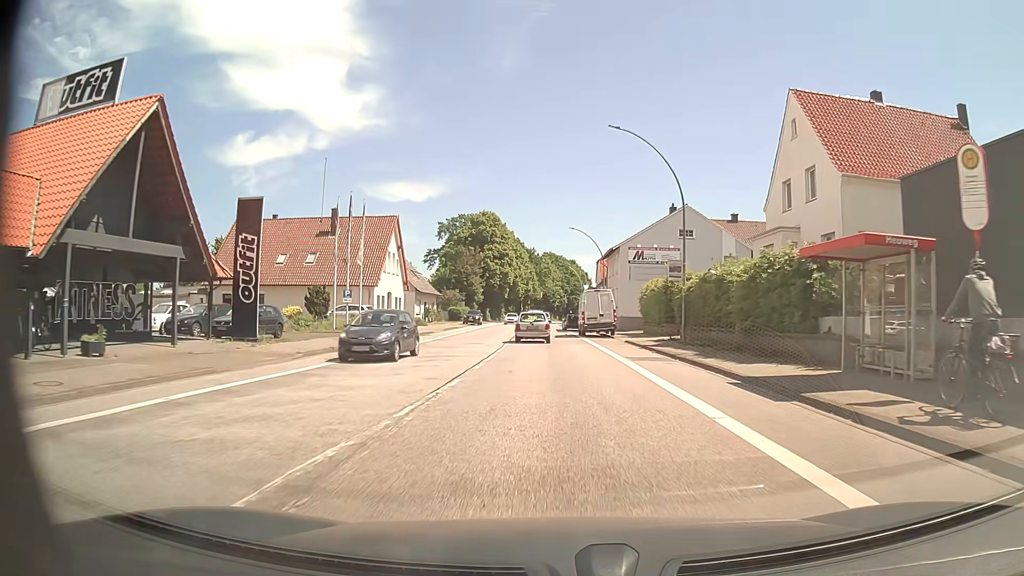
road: primary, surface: asphalt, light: Day
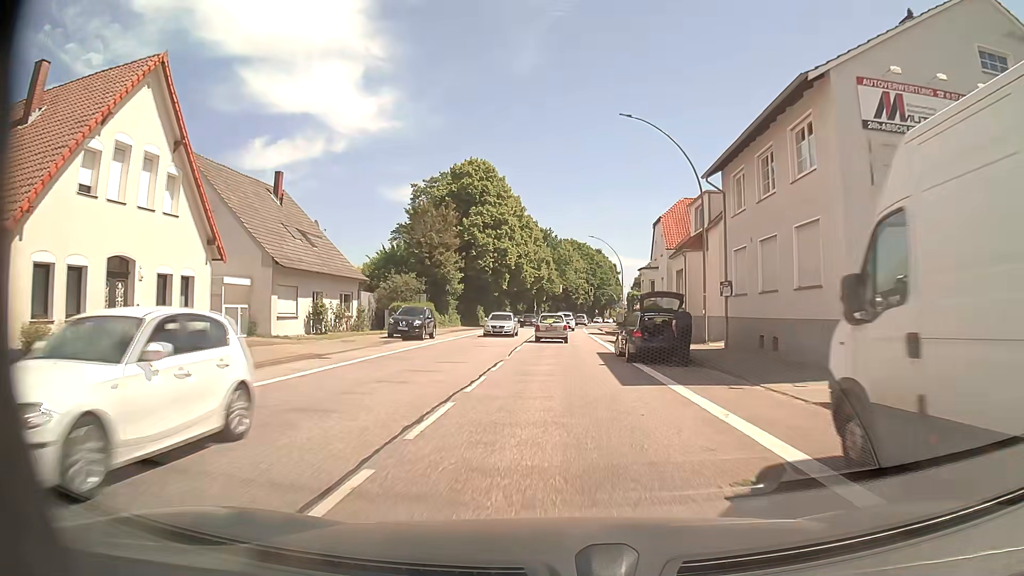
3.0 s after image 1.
(-0.7, +39.1) m; -1°
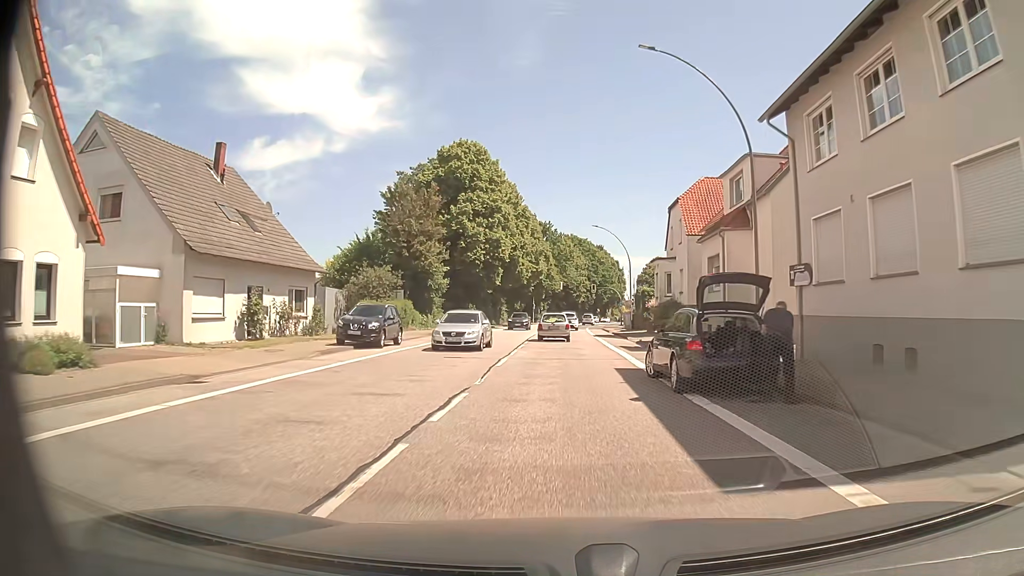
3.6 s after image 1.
(0.0, +7.8) m; 0°
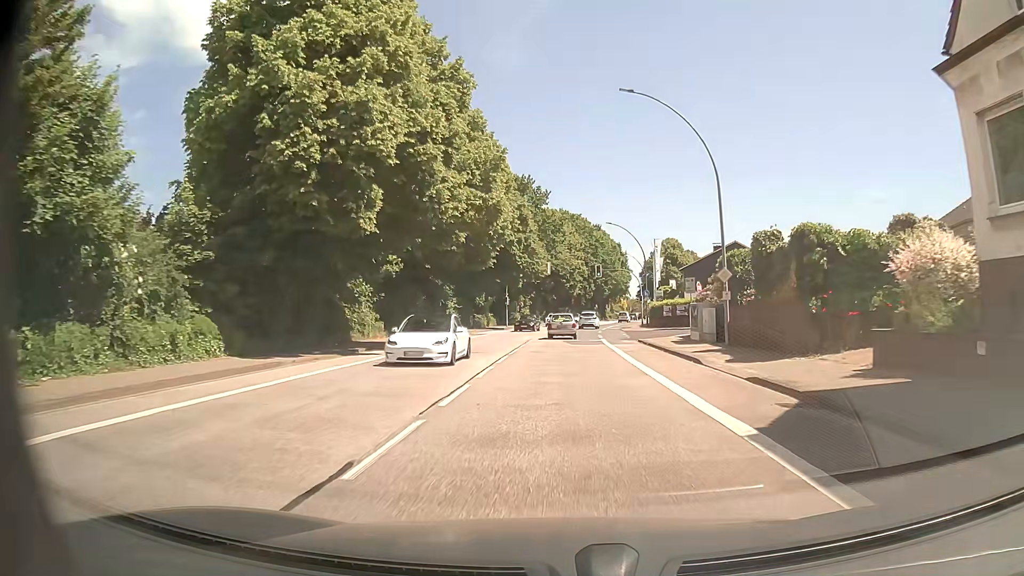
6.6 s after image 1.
(+0.2, +39.1) m; +1°
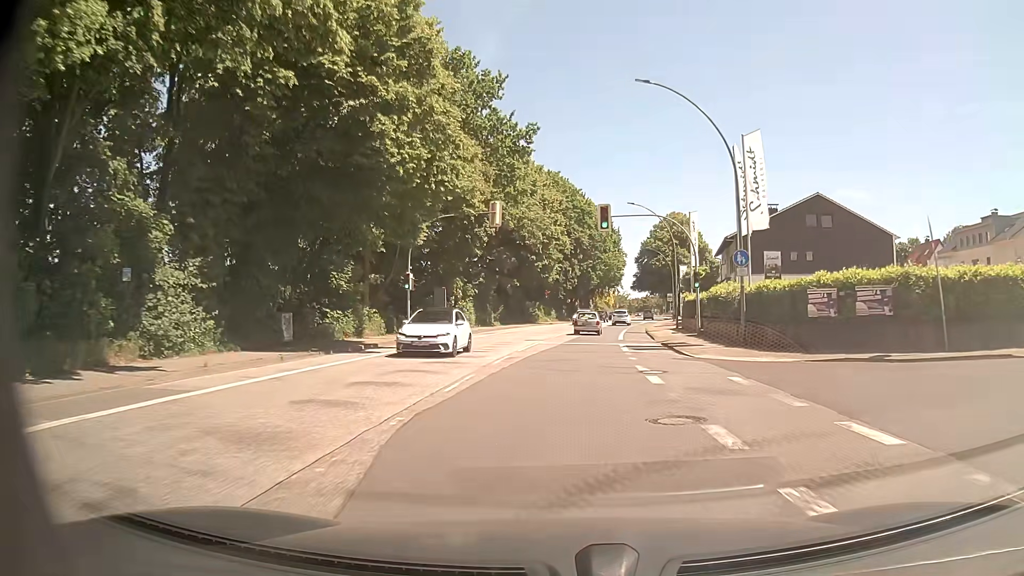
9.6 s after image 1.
(+0.6, +39.1) m; +2°
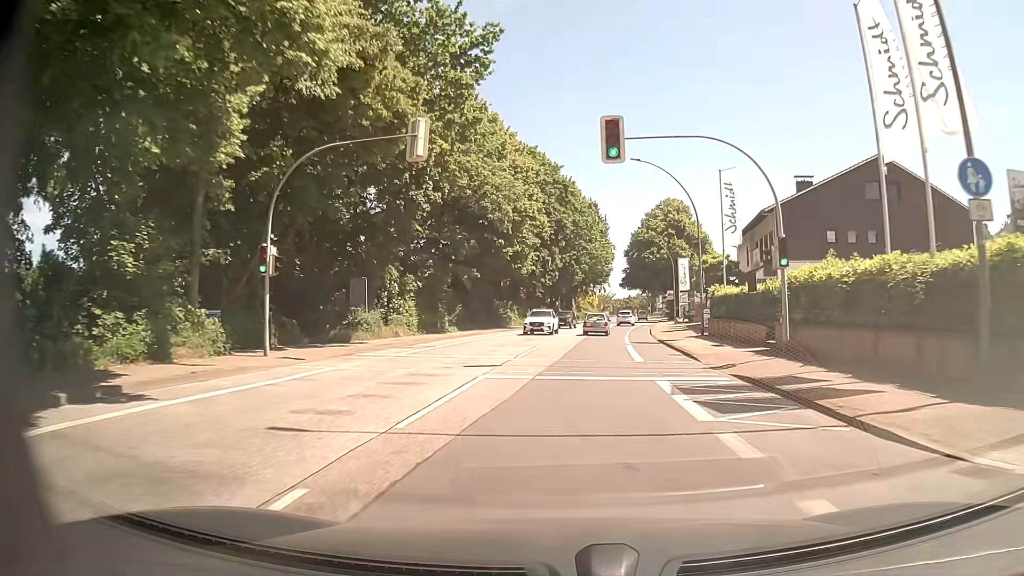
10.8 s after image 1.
(+0.2, +15.6) m; +2°
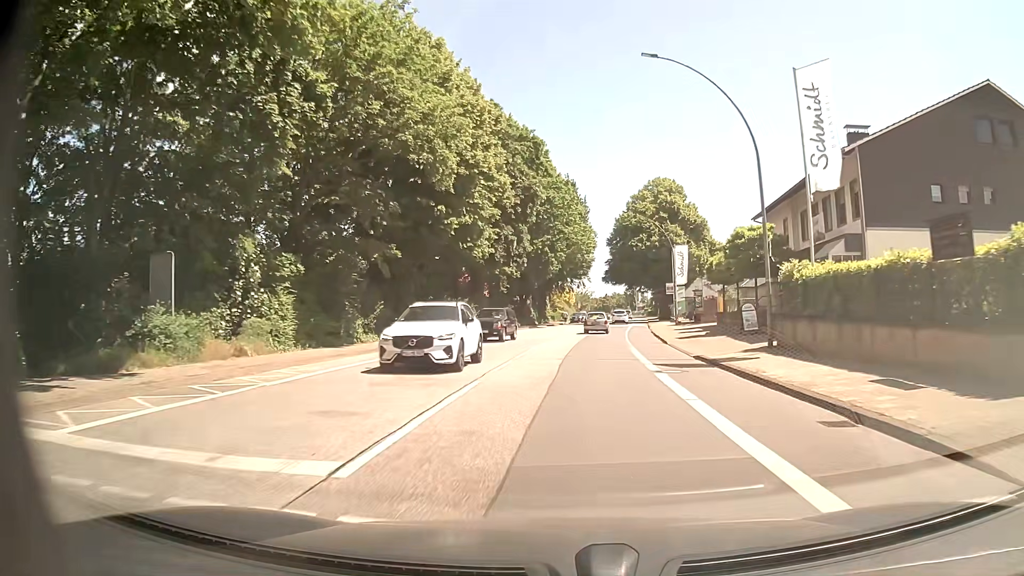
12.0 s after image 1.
(+0.3, +15.6) m; +3°
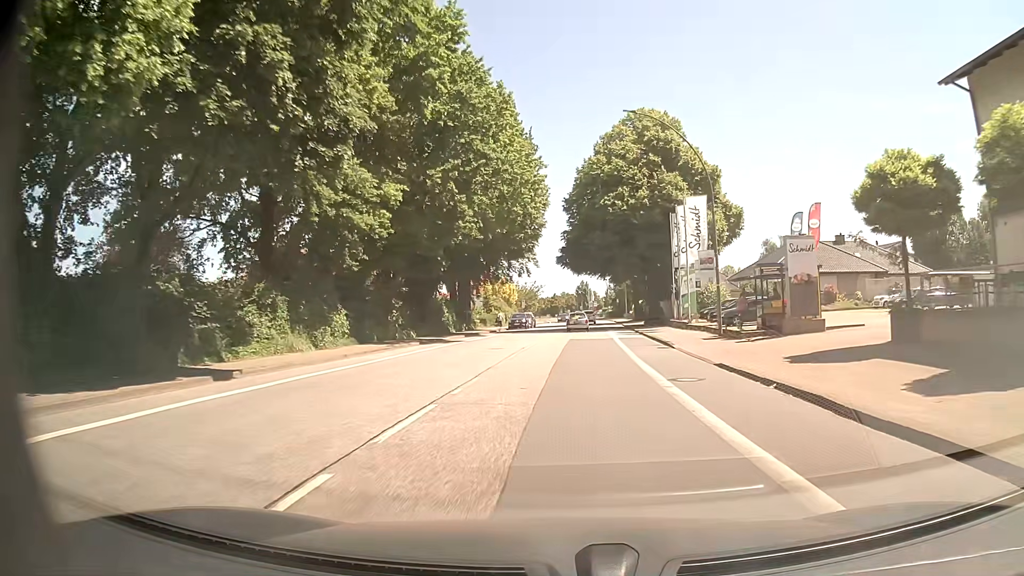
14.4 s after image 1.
(+1.0, +31.2) m; +4°
(0, +10) (0, +20) (+1, +30) (+1, +40) (+2, +50) (+3, +60) (+3, +70) (+4, +80) (+4, +90) (+5, +100) m
